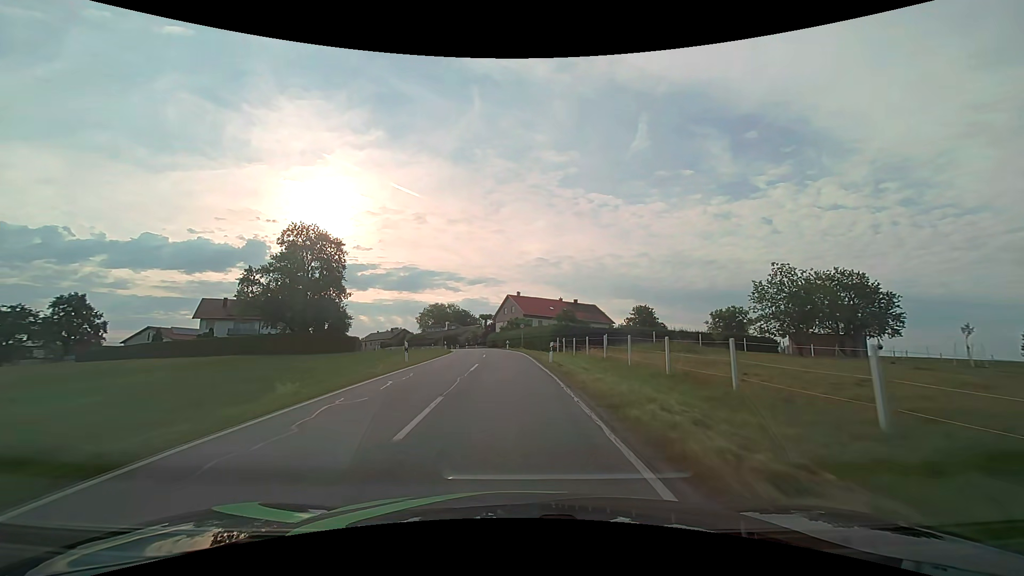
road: secondary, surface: asphalt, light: Day
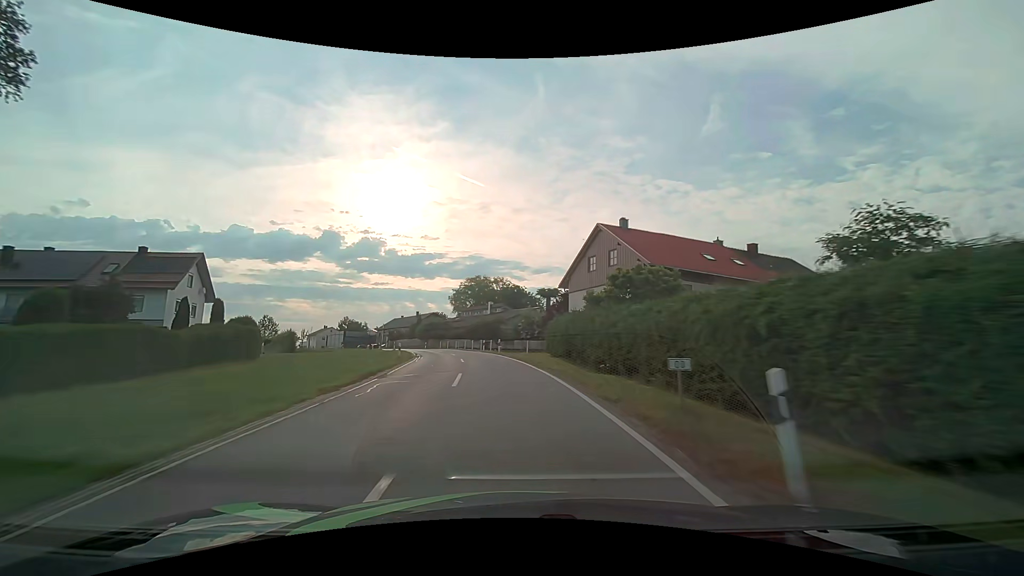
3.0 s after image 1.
(-2.6, +53.0) m; -7°
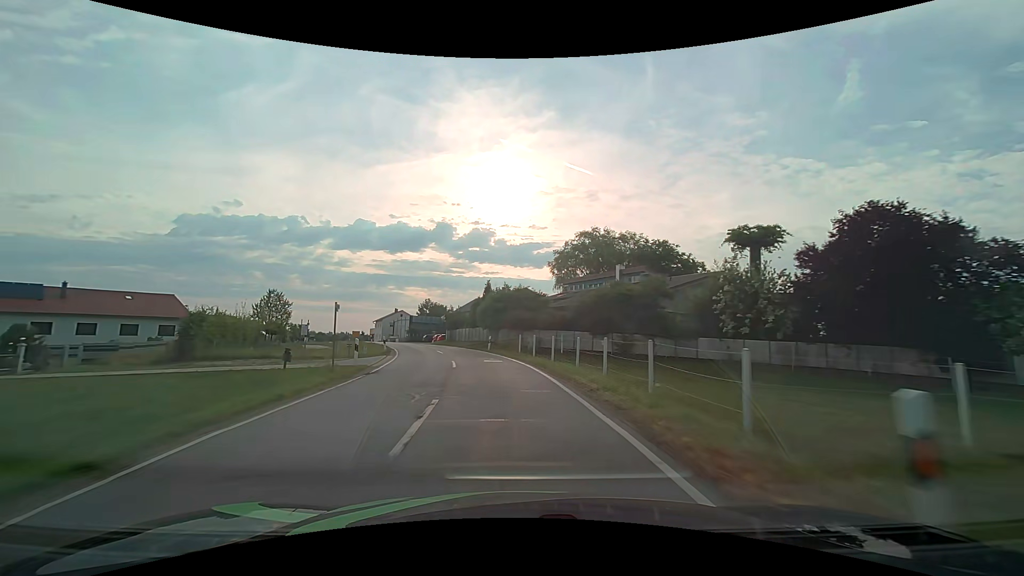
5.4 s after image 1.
(-4.2, +42.2) m; -12°
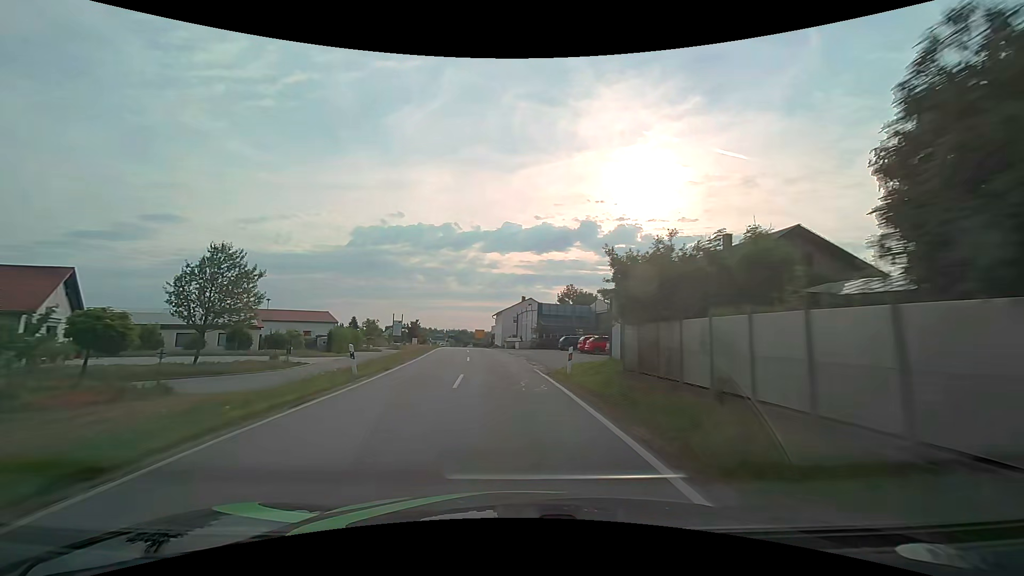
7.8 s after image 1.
(-6.5, +42.4) m; -17°
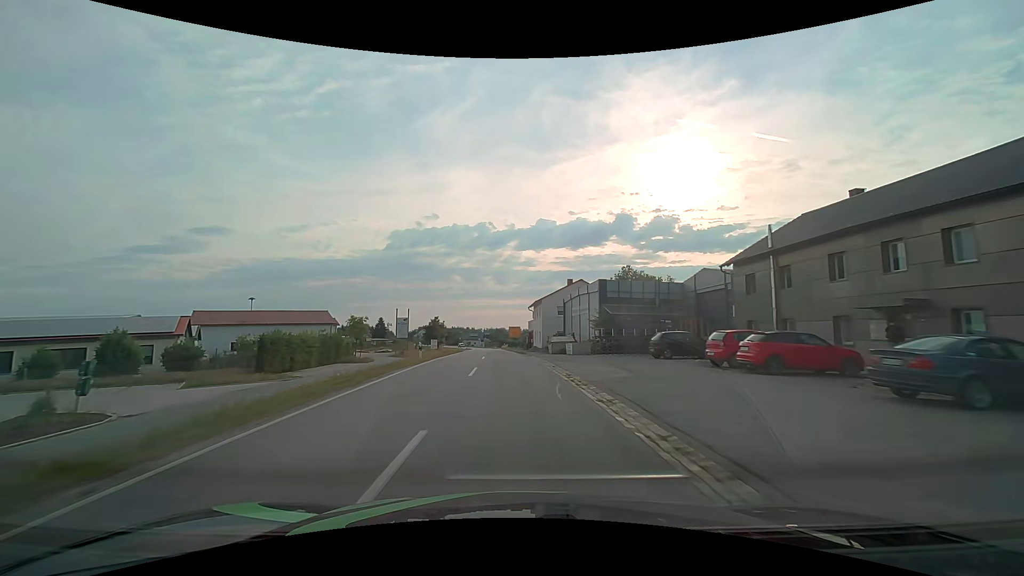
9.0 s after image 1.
(-0.9, +21.8) m; -4°
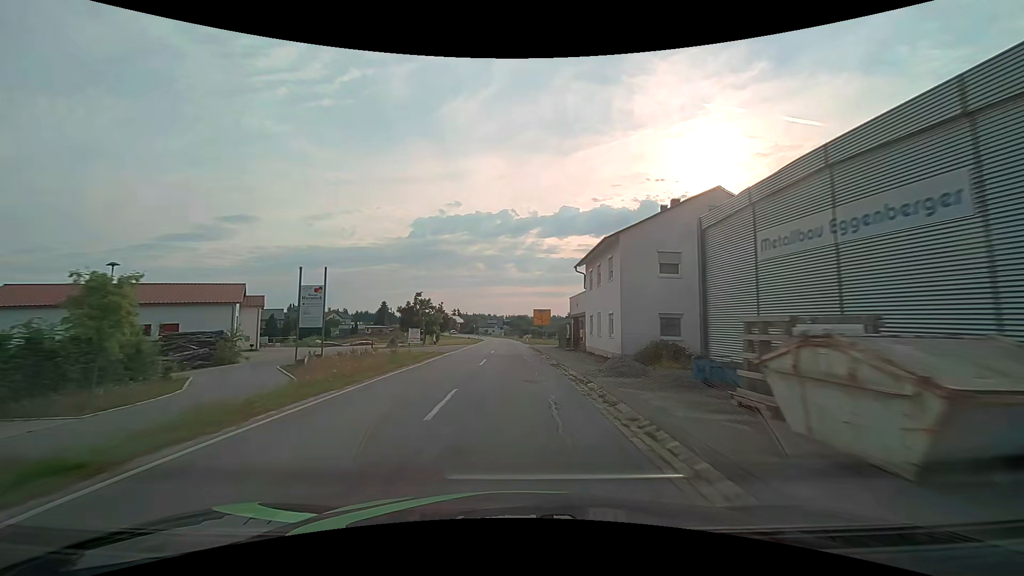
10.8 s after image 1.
(-1.0, +32.8) m; -3°
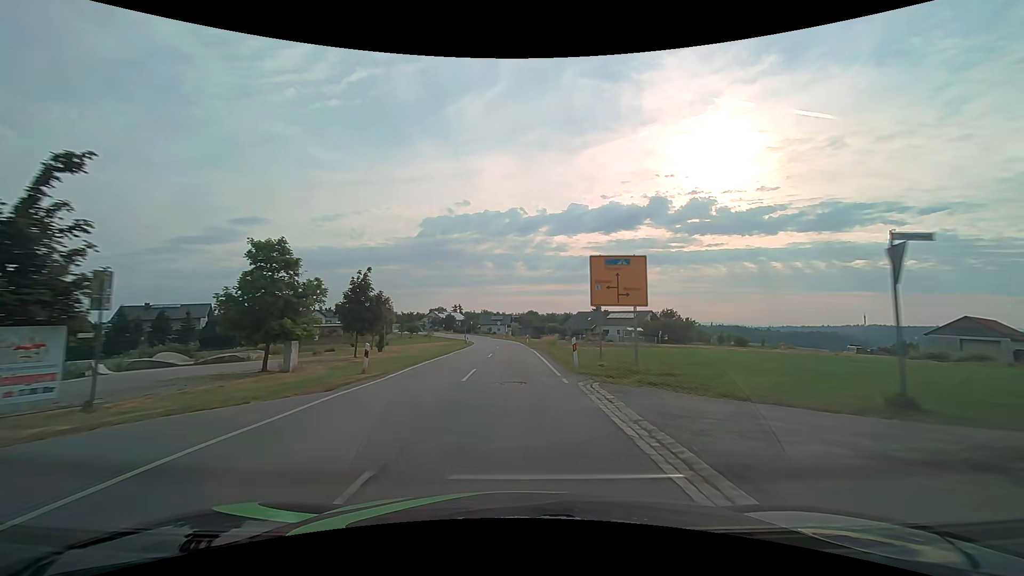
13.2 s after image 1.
(-0.6, +44.0) m; -1°
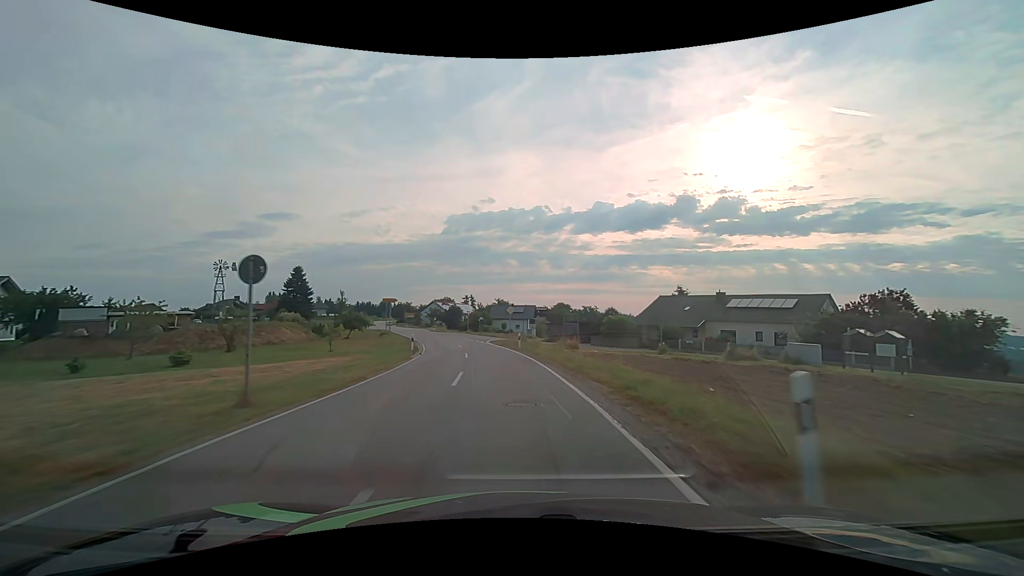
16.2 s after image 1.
(-0.8, +54.6) m; -2°
(0, +10) (-1, +20) (-2, +30) (-3, +40) (-5, +50) (-8, +59) (-11, +69) (-14, +78) (-17, +88) (-20, +97) m
